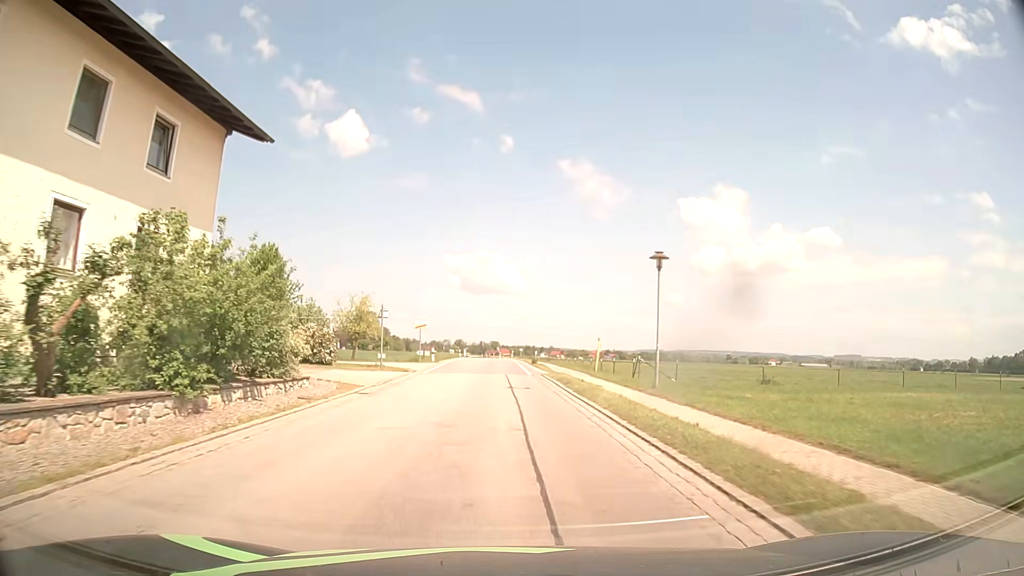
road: secondary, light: Day
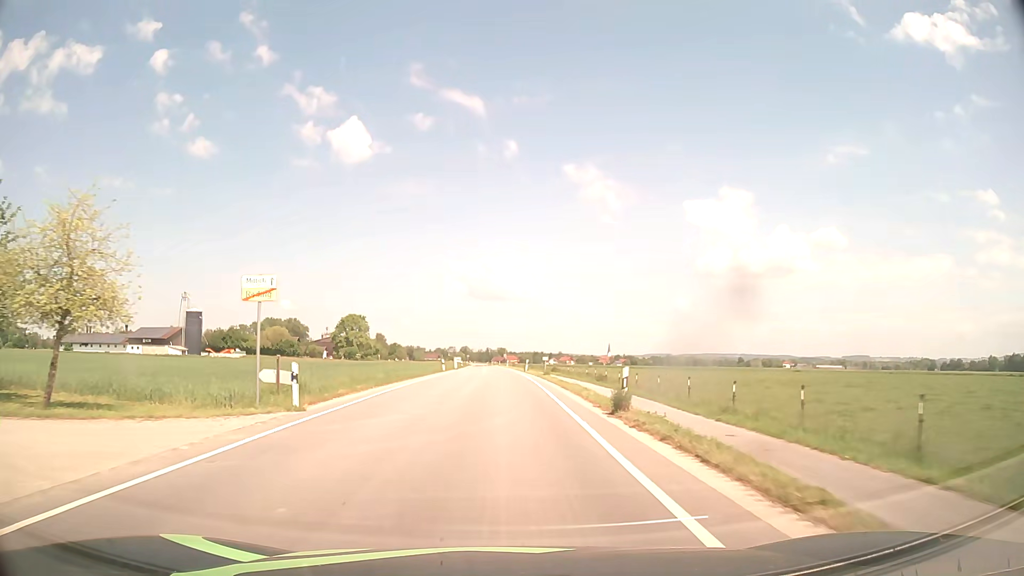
(-0.2, +34.6) m; -1°
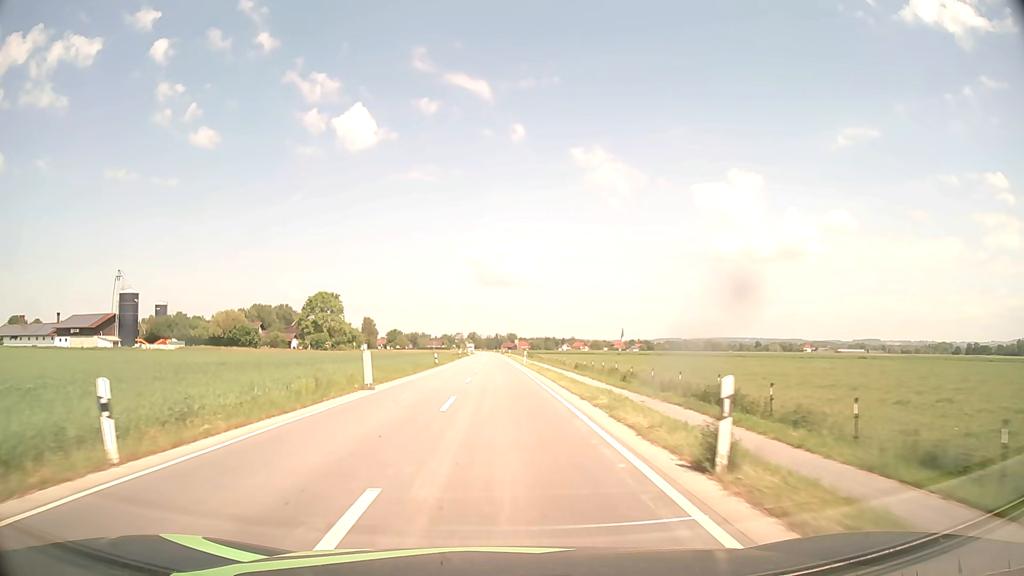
(-0.3, +51.0) m; -1°
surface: asphalt
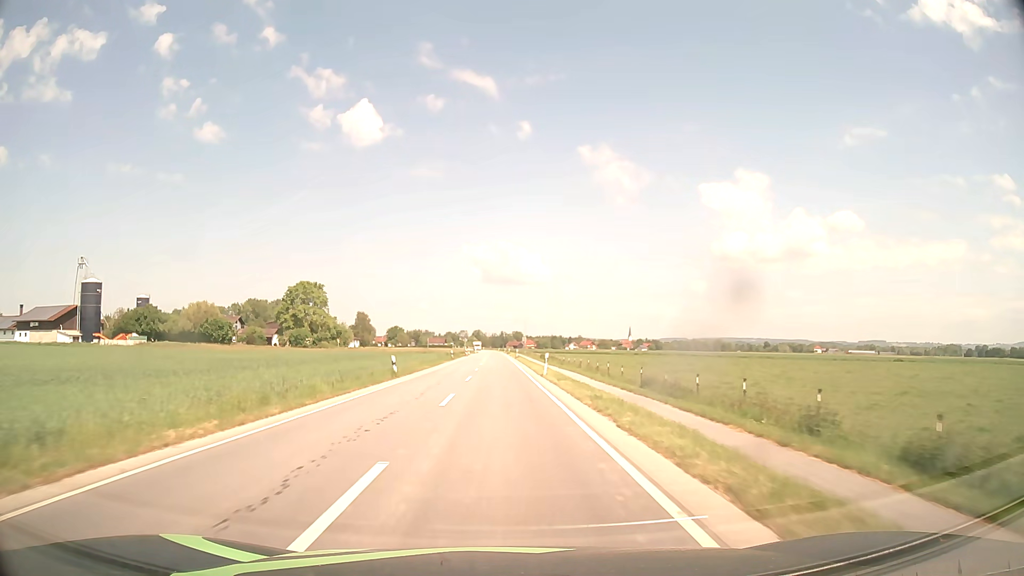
(-0.1, +22.7) m; 0°
